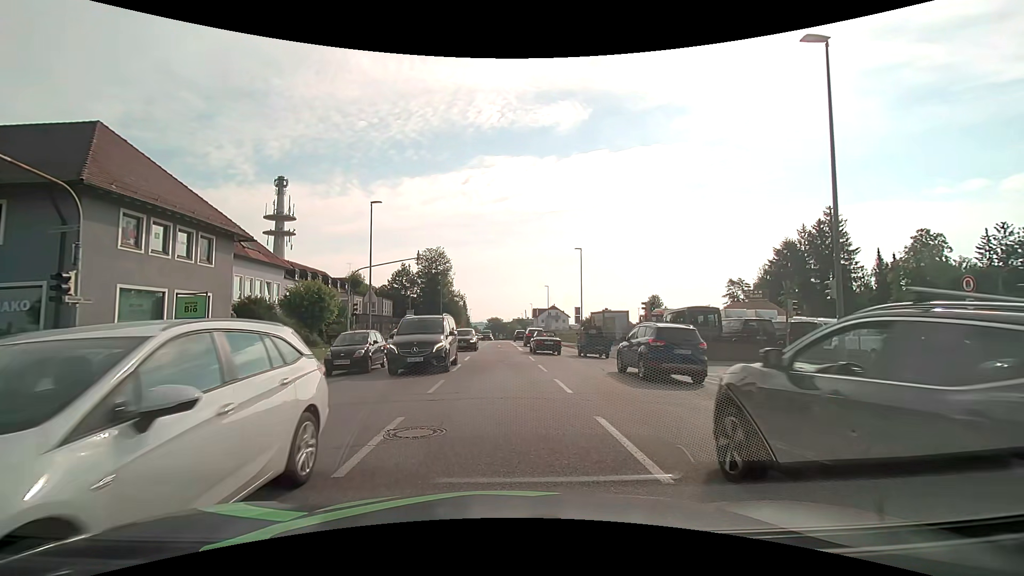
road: tertiary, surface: asphalt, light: Day
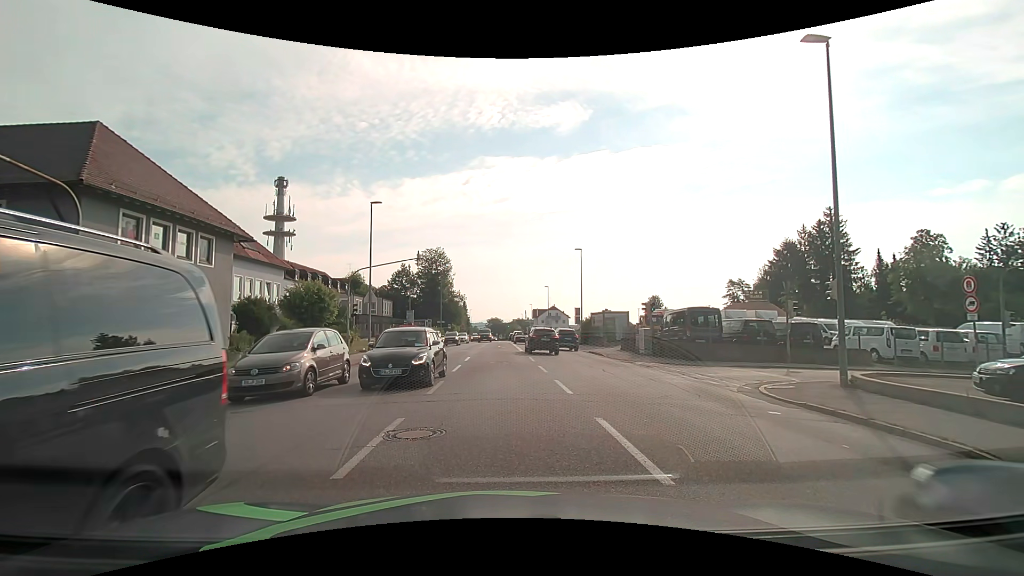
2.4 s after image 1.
(0.0, +0.1) m; 0°
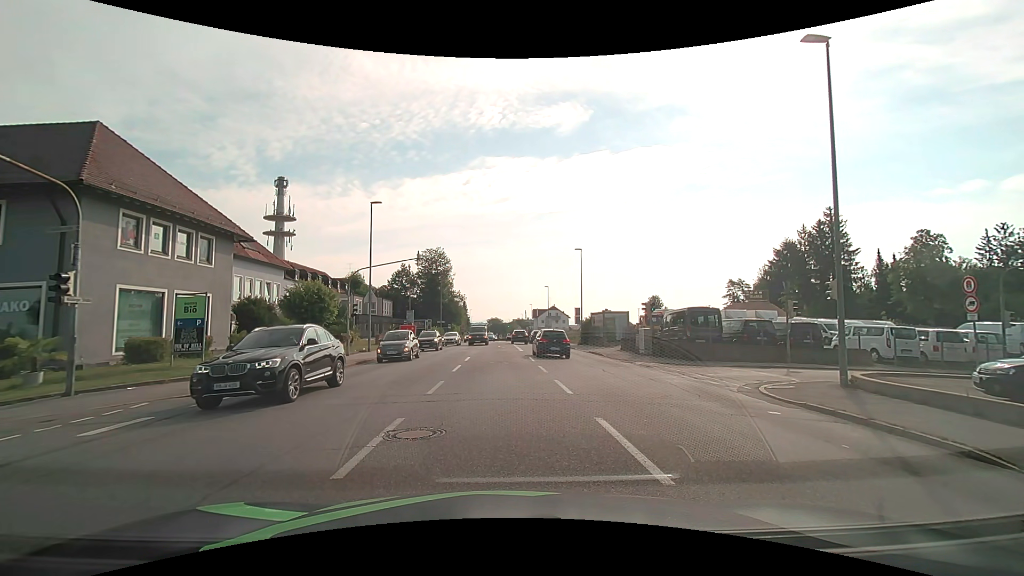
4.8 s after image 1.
(0.0, 0.0) m; 0°
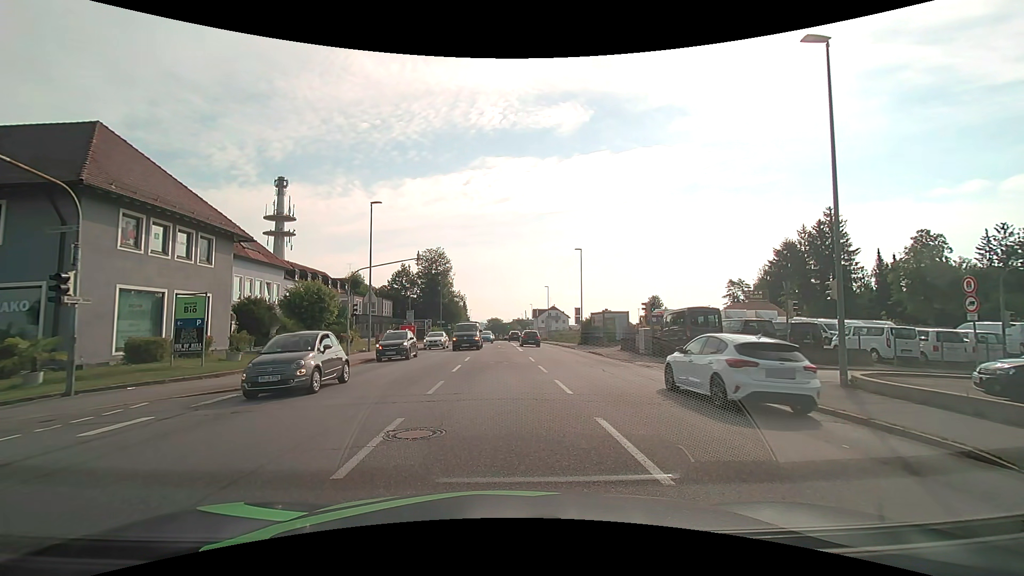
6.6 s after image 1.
(0.0, 0.0) m; 0°
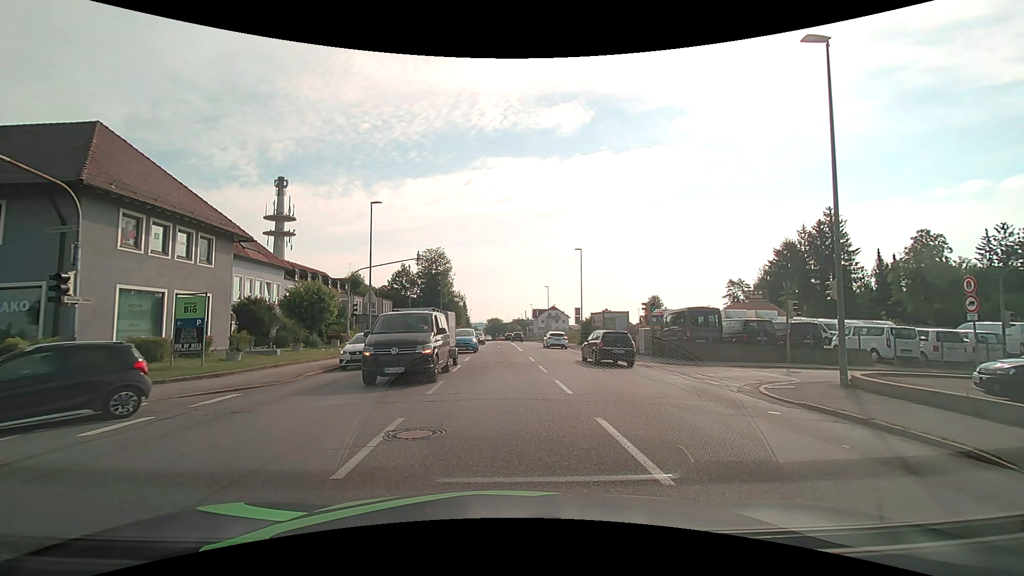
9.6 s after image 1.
(0.0, 0.0) m; 0°
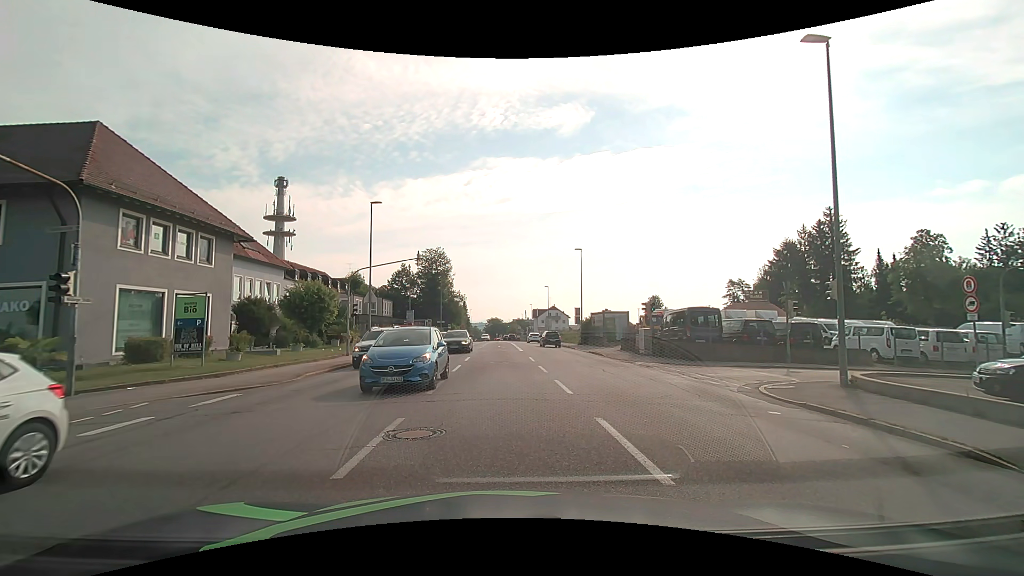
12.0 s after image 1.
(0.0, 0.0) m; 0°
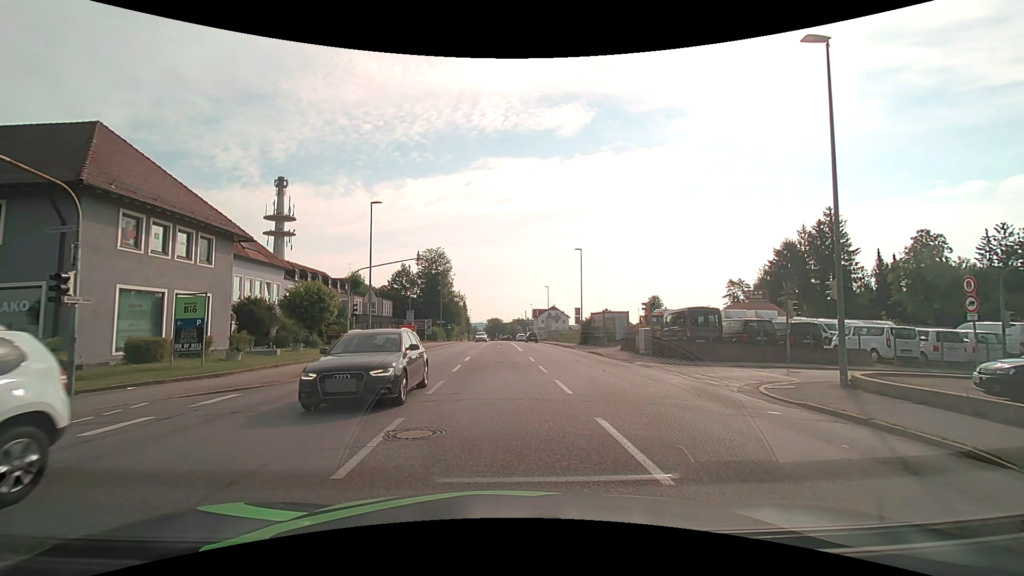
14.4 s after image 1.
(0.0, 0.0) m; 0°
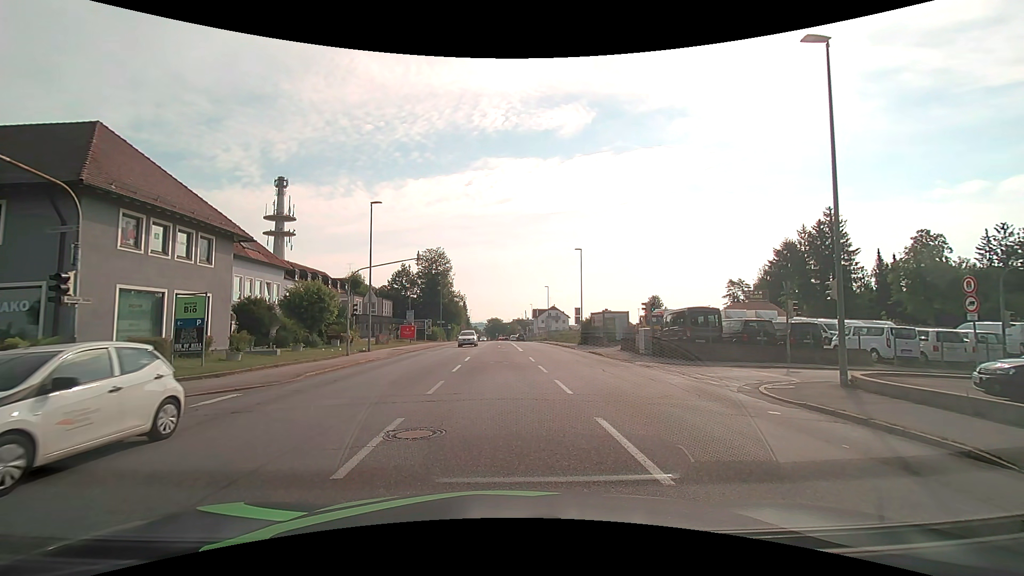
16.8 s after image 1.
(0.0, 0.0) m; 0°
